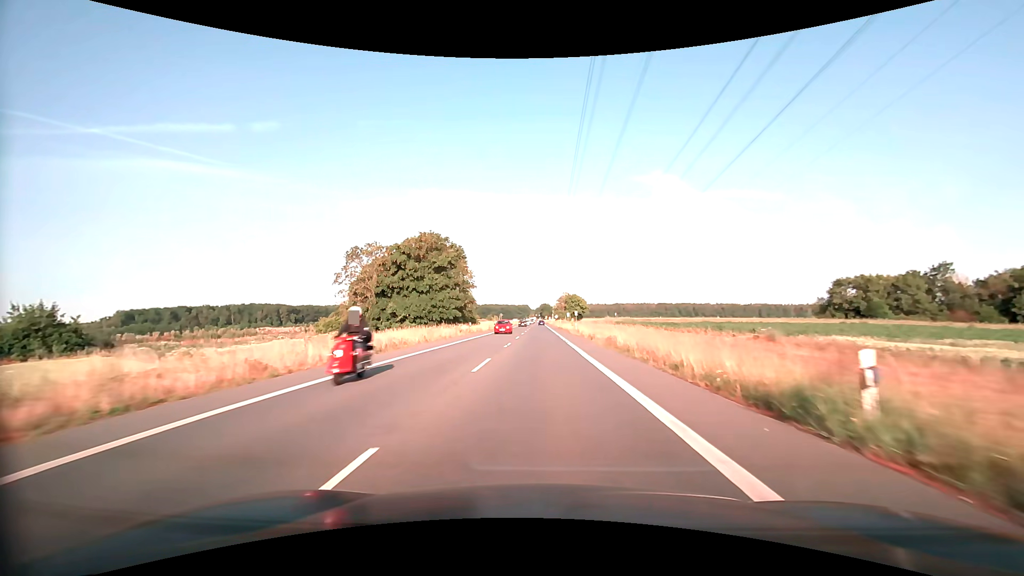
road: secondary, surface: asphalt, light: Day
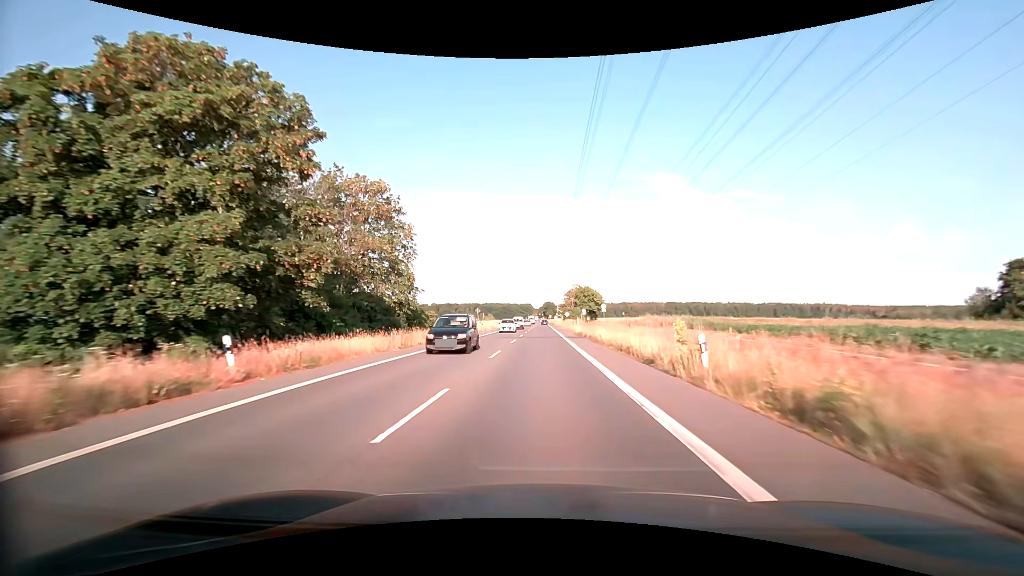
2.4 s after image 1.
(-0.2, +43.6) m; 0°
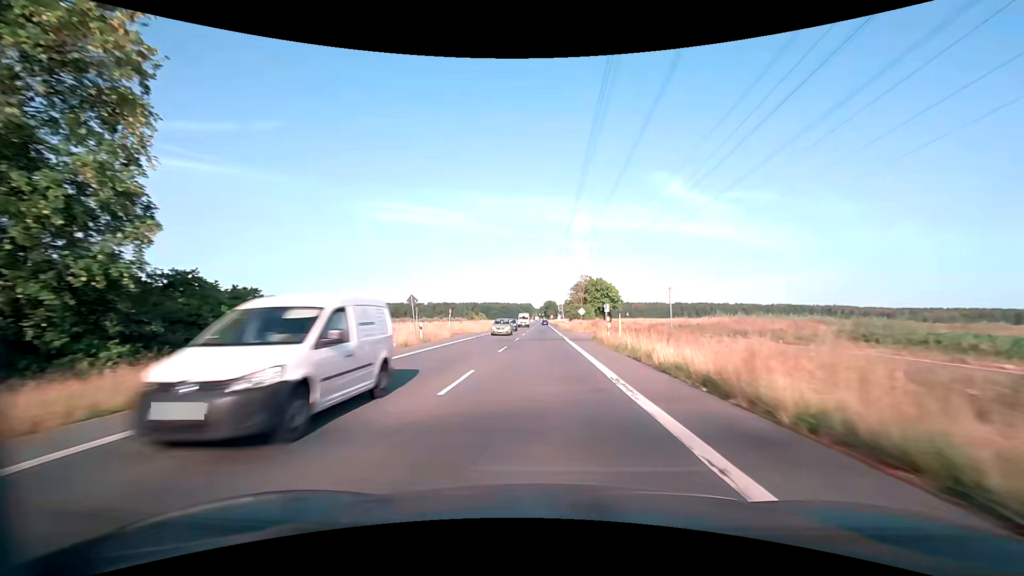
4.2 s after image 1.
(-0.1, +32.7) m; 0°
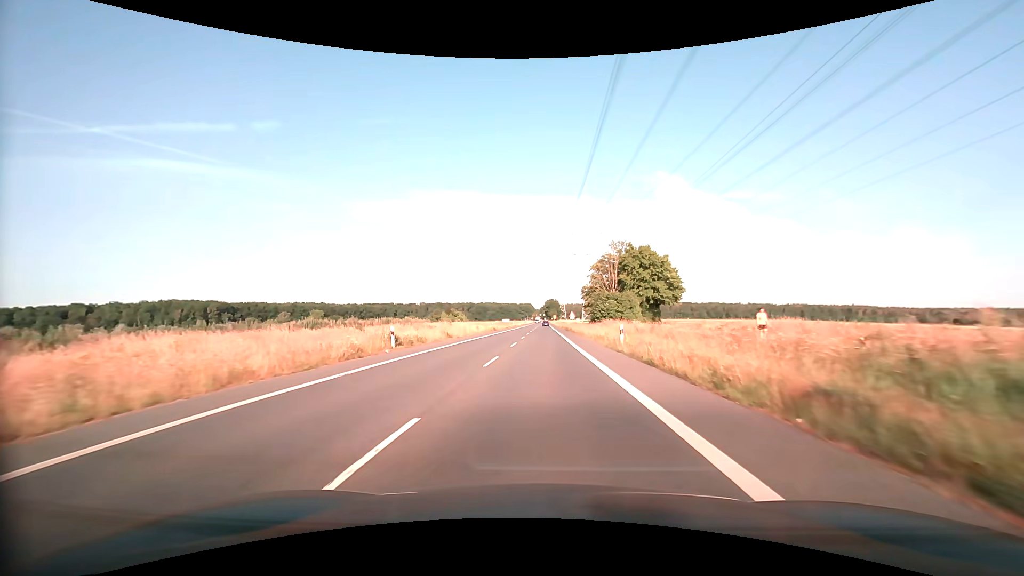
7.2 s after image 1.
(+0.1, +54.5) m; 0°
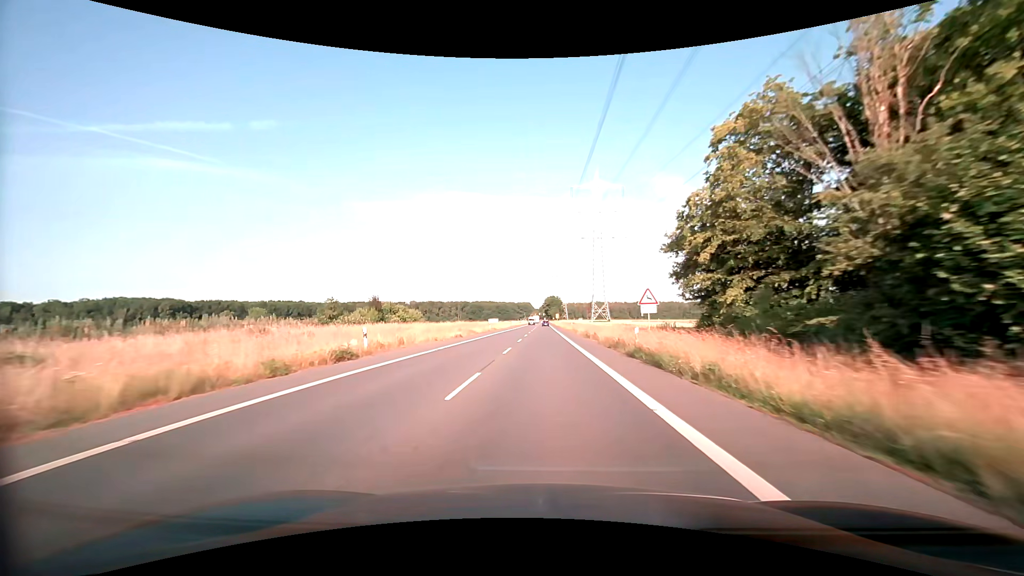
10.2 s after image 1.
(-0.1, +54.6) m; 0°
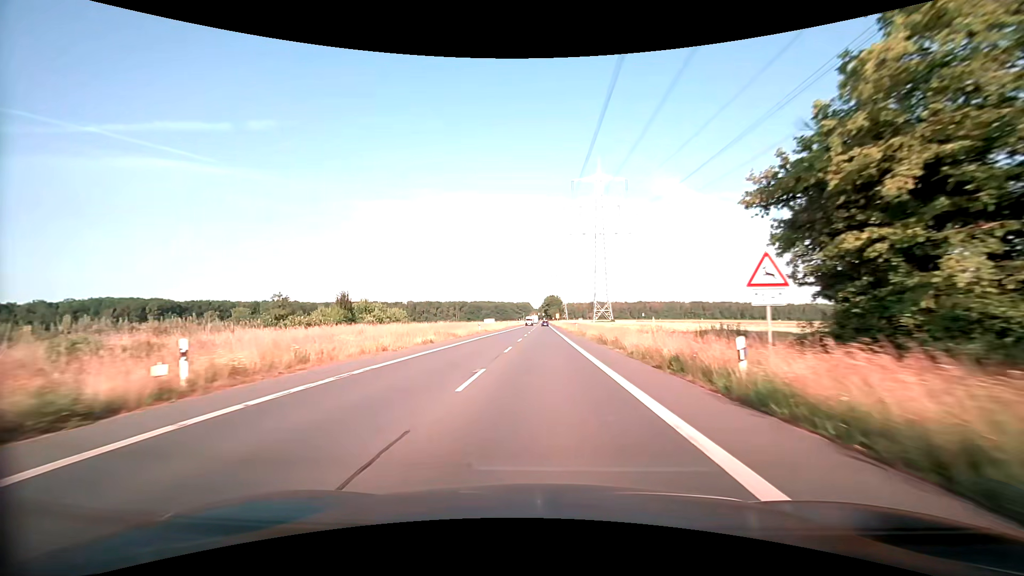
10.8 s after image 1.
(0.0, +10.9) m; 0°
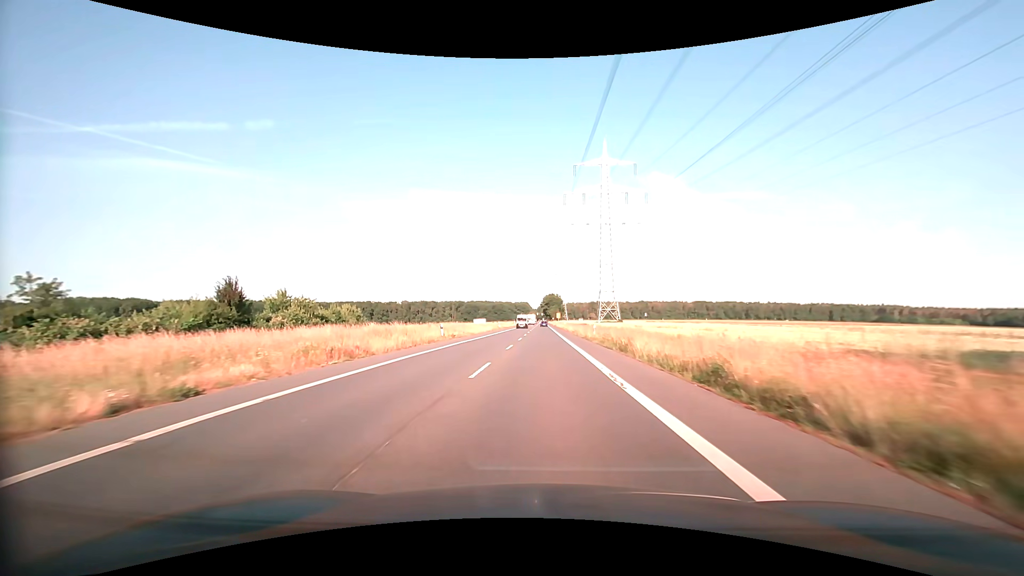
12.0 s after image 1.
(+0.1, +21.9) m; 0°
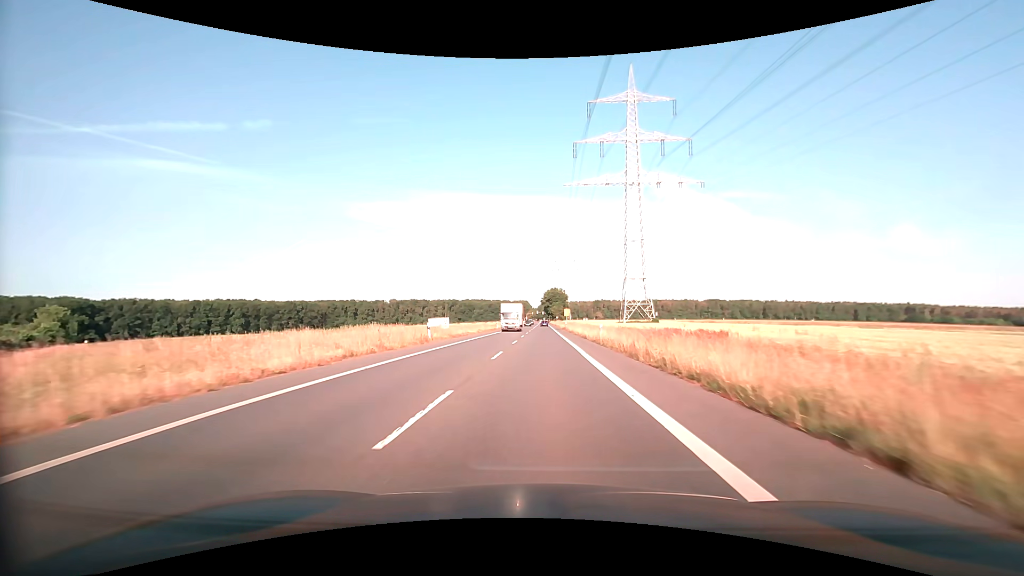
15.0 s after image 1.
(+0.1, +54.6) m; 0°
(0, +10) (0, +20) (0, +30) (0, +40) (0, +50) (0, +60) (0, +70) (0, +80) (0, +90) (0, +100) m
